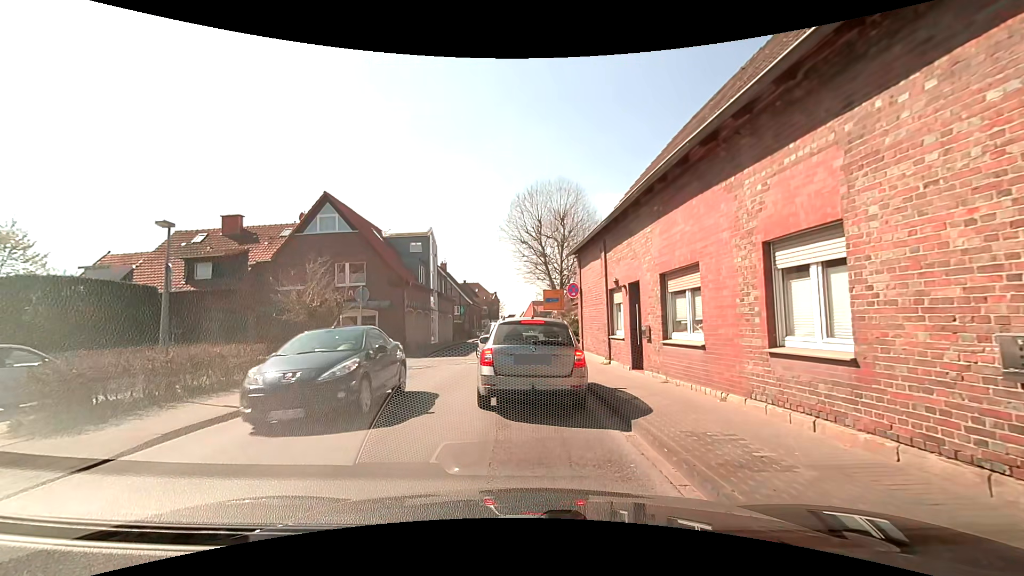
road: secondary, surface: asphalt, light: Day
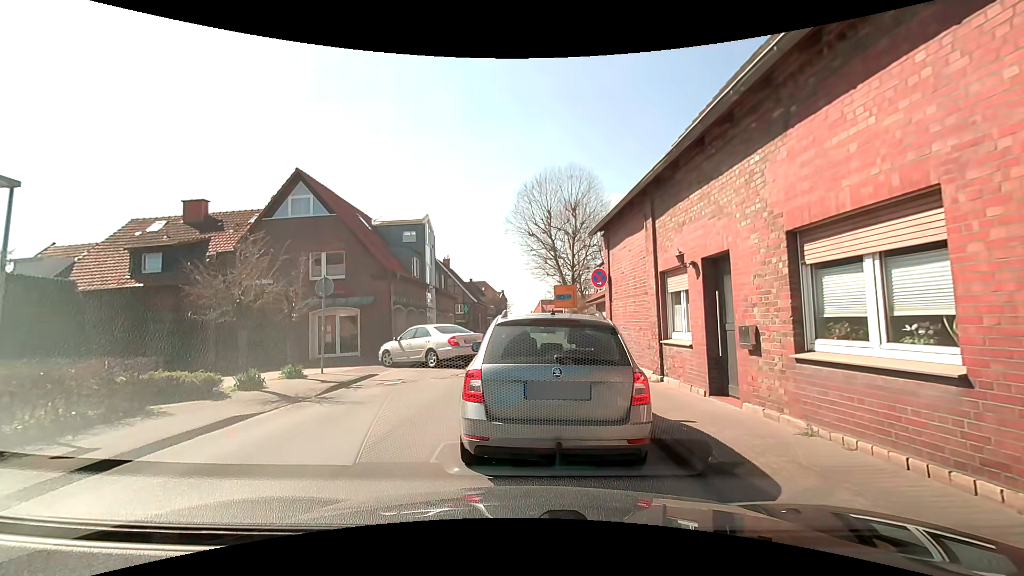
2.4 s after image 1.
(0.0, +4.6) m; +1°
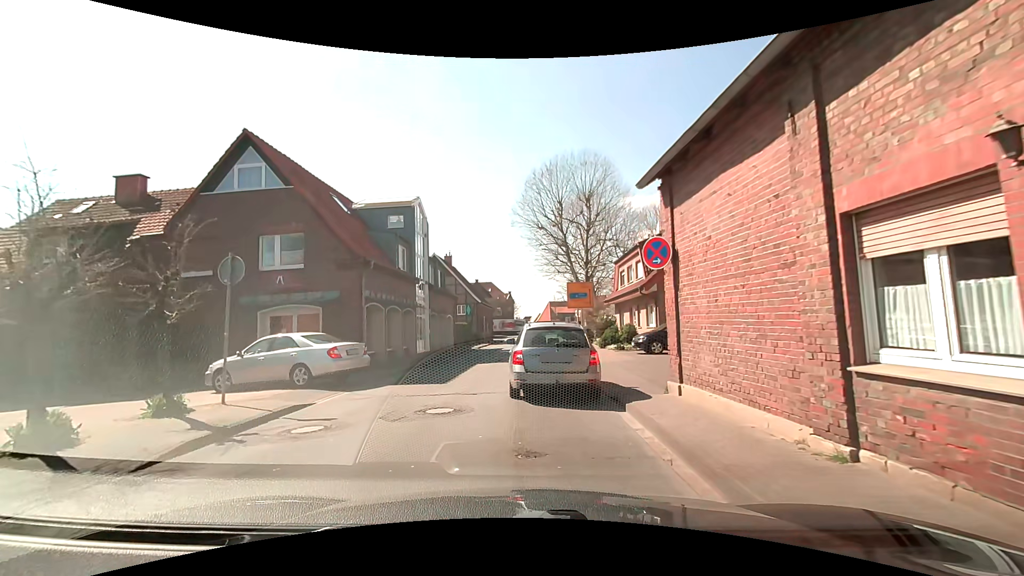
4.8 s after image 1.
(-0.2, +6.0) m; -2°
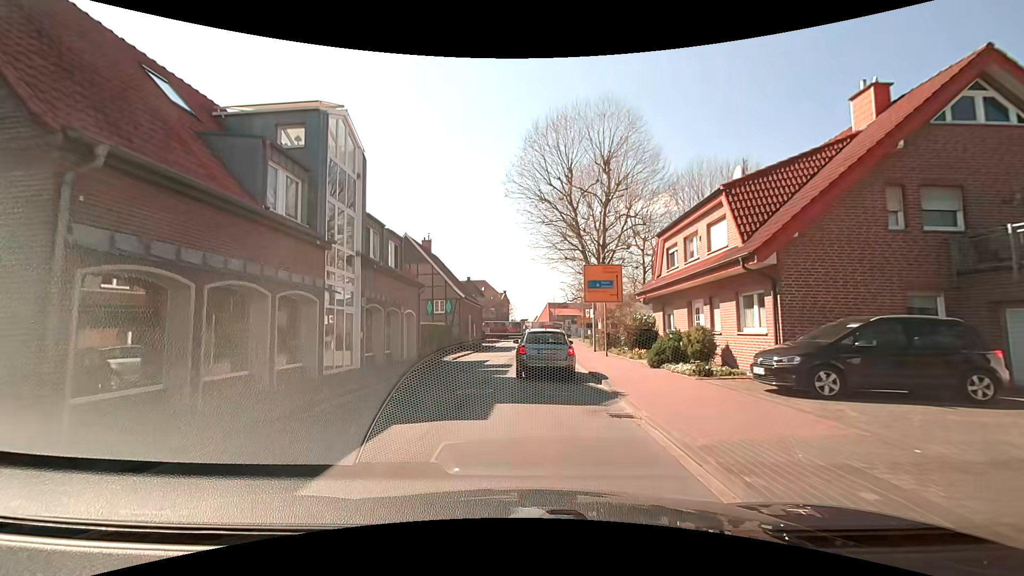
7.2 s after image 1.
(0.0, +12.9) m; 0°
